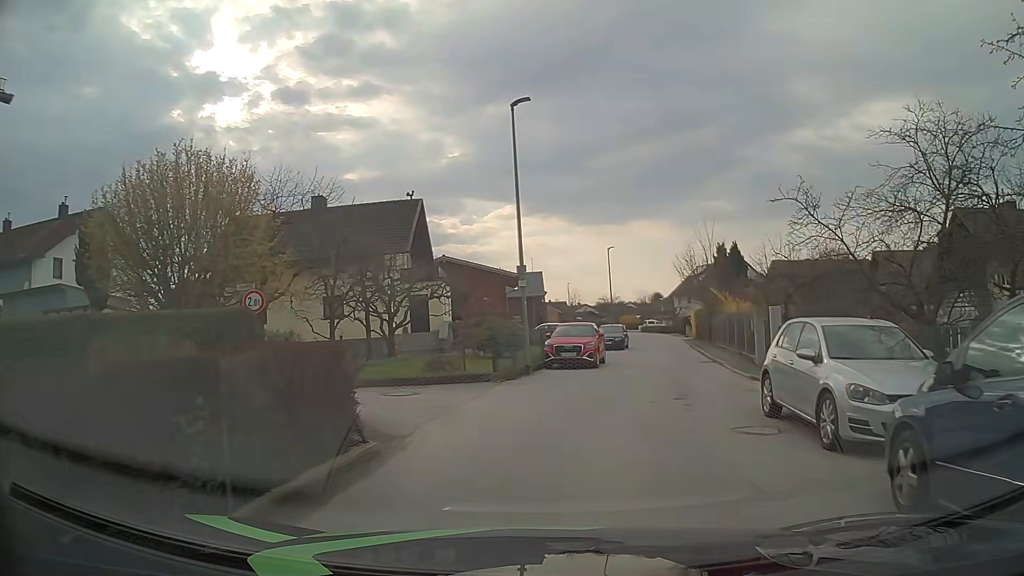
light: Day
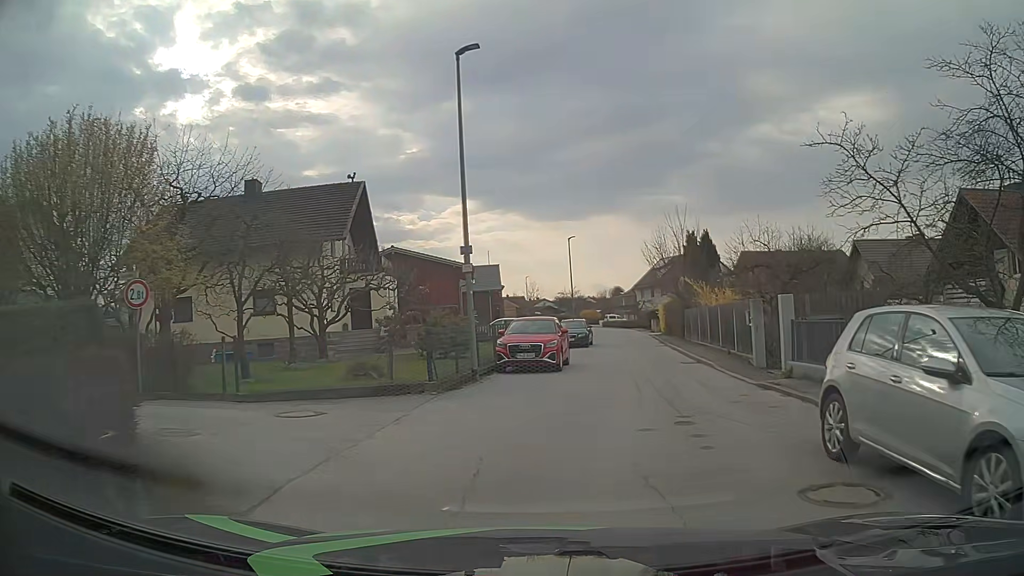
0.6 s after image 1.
(+0.2, +3.8) m; +4°
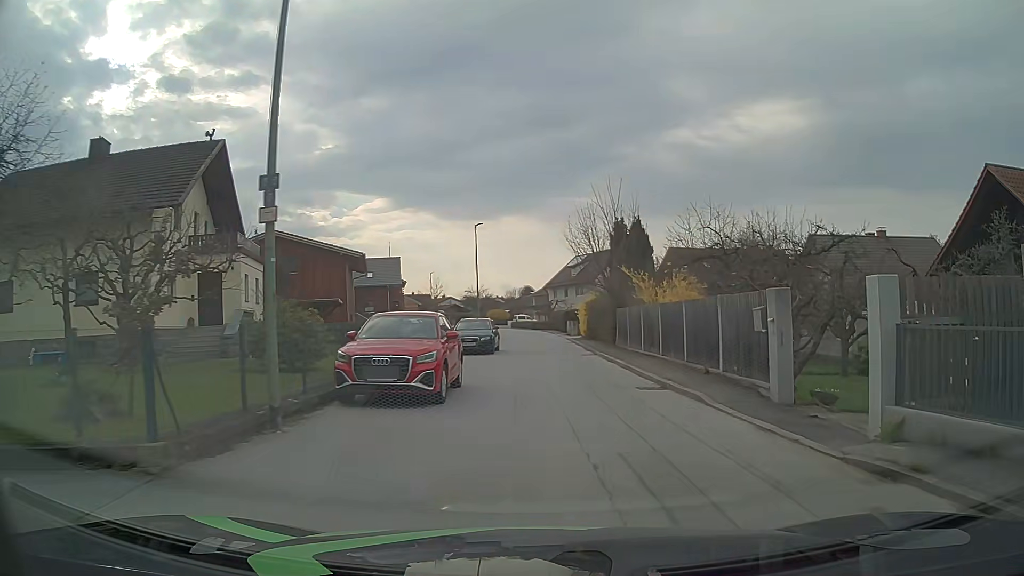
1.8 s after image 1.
(+0.4, +7.4) m; +7°
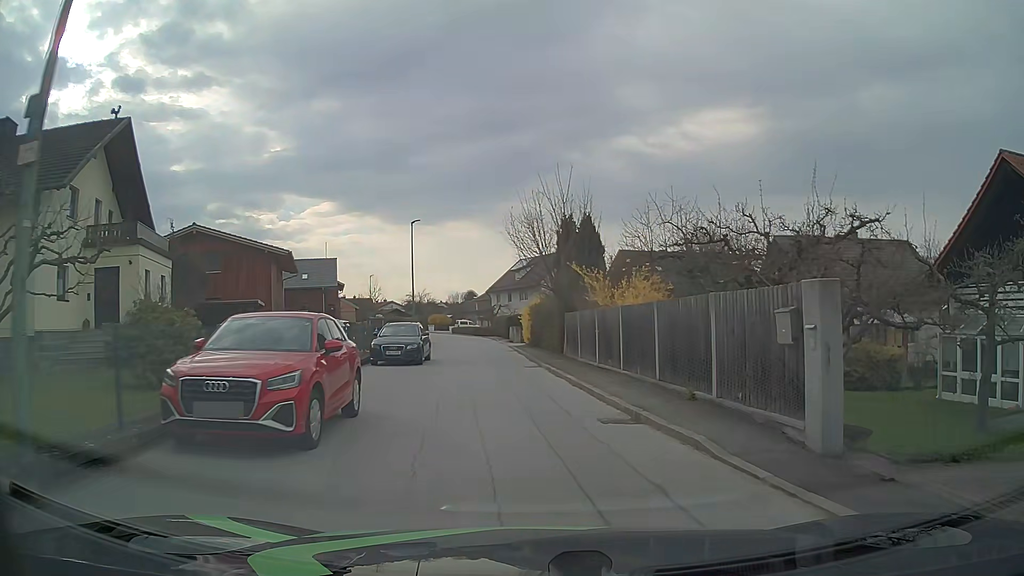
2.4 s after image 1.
(+0.2, +3.7) m; +5°
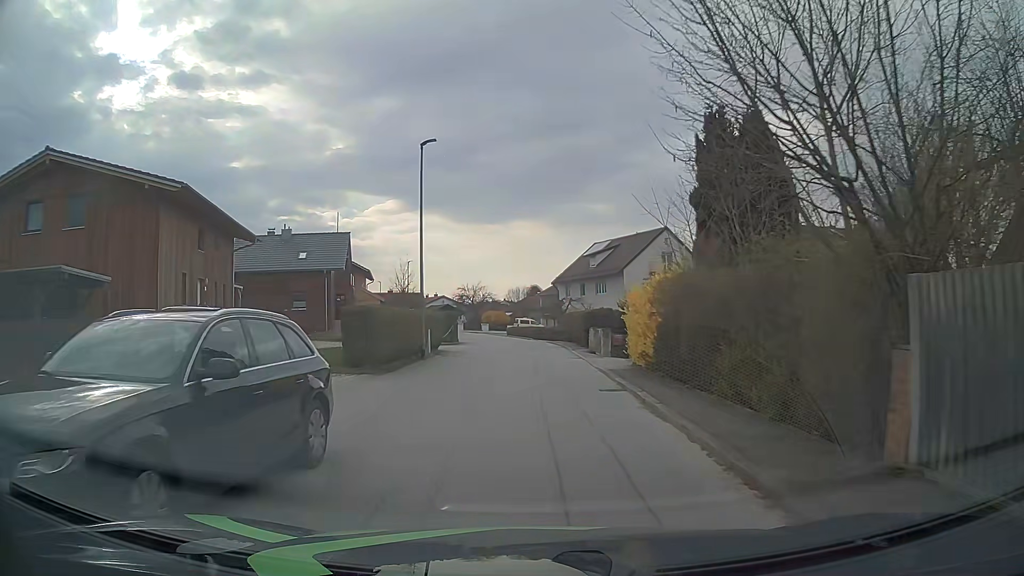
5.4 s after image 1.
(-0.9, +19.9) m; -5°
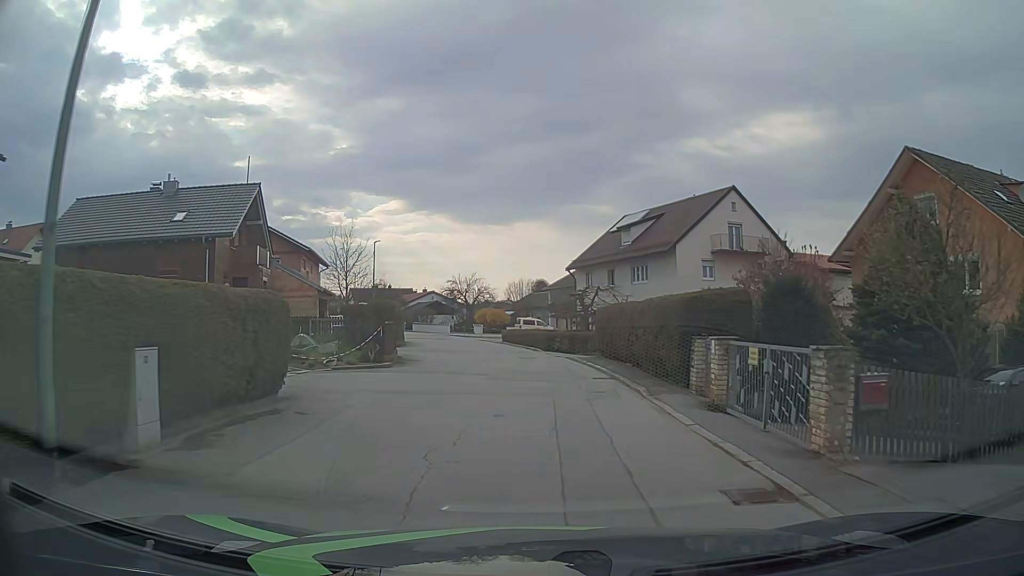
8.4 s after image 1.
(-0.2, +20.6) m; 0°
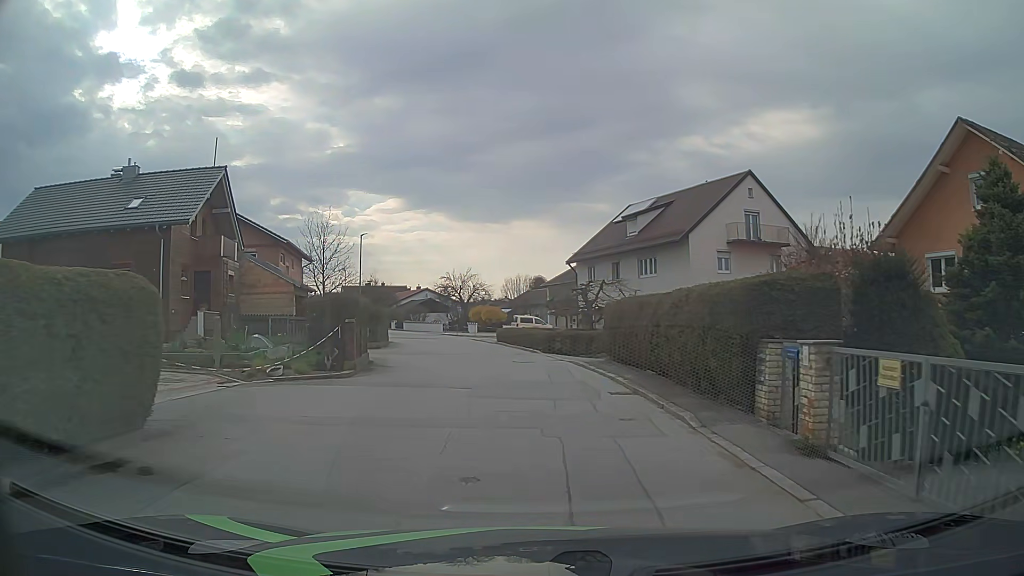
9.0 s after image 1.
(0.0, +4.1) m; 0°
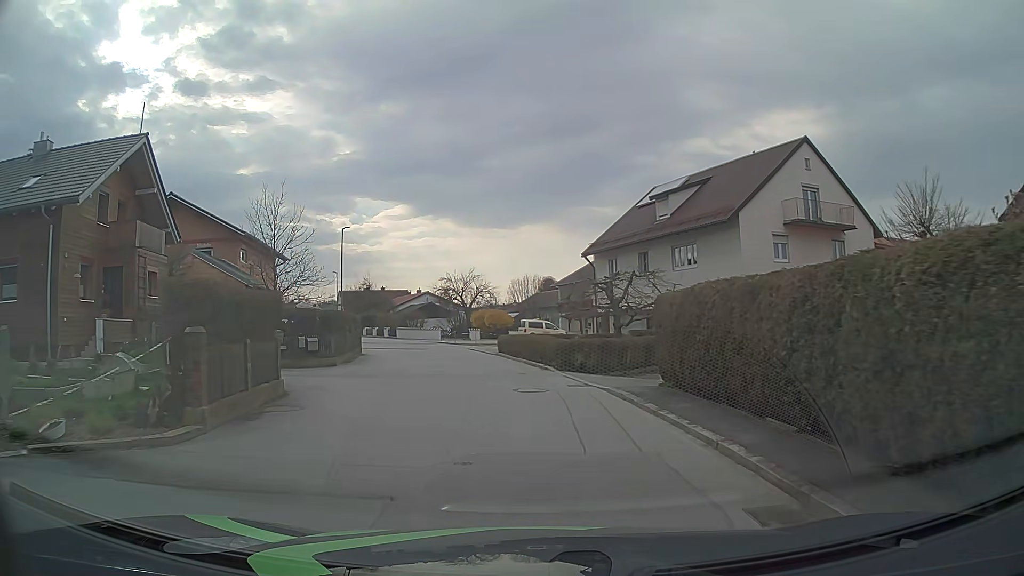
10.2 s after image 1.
(0.0, +8.2) m; -1°
